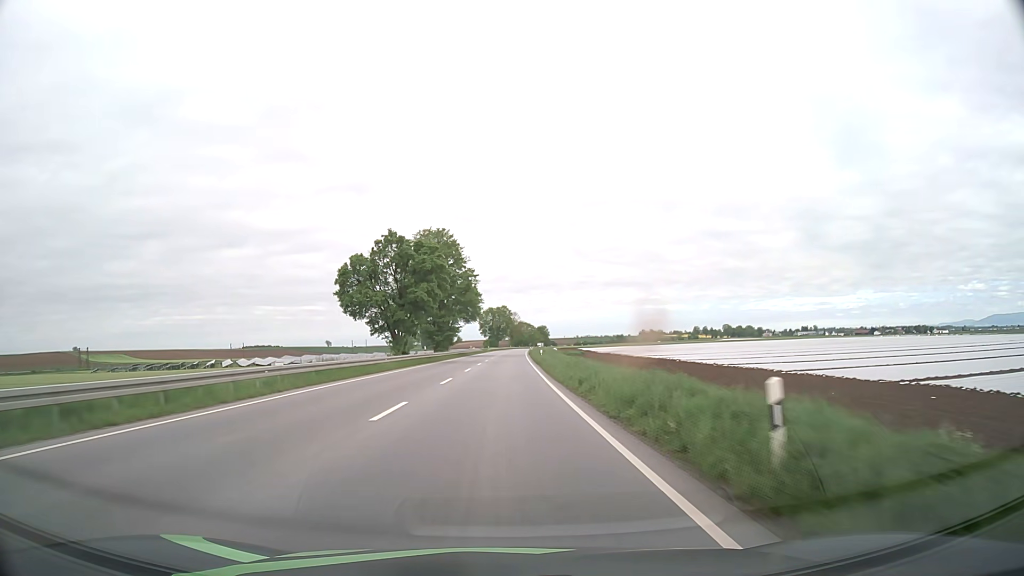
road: primary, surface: asphalt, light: Day
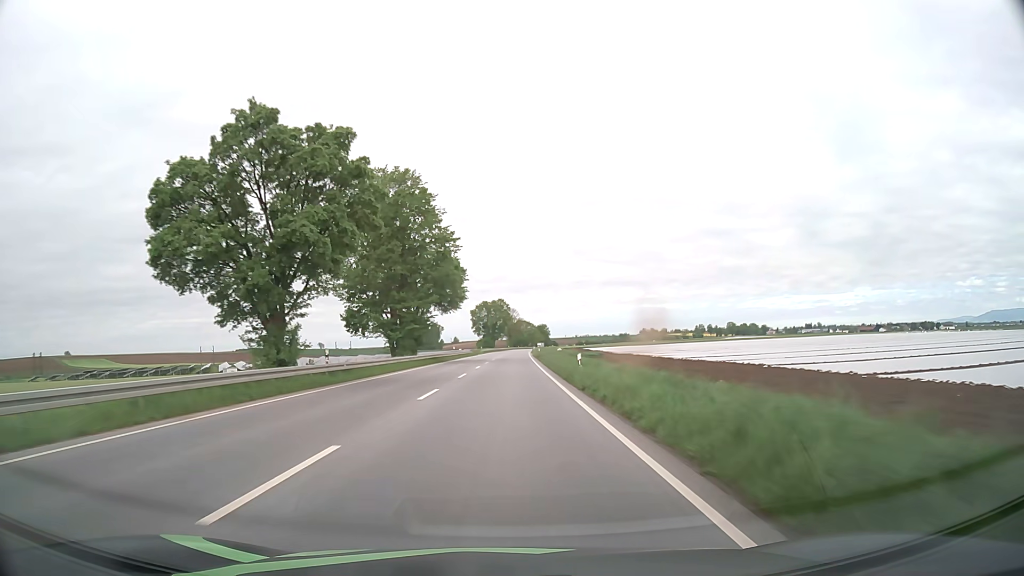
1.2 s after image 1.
(0.0, +31.3) m; 0°
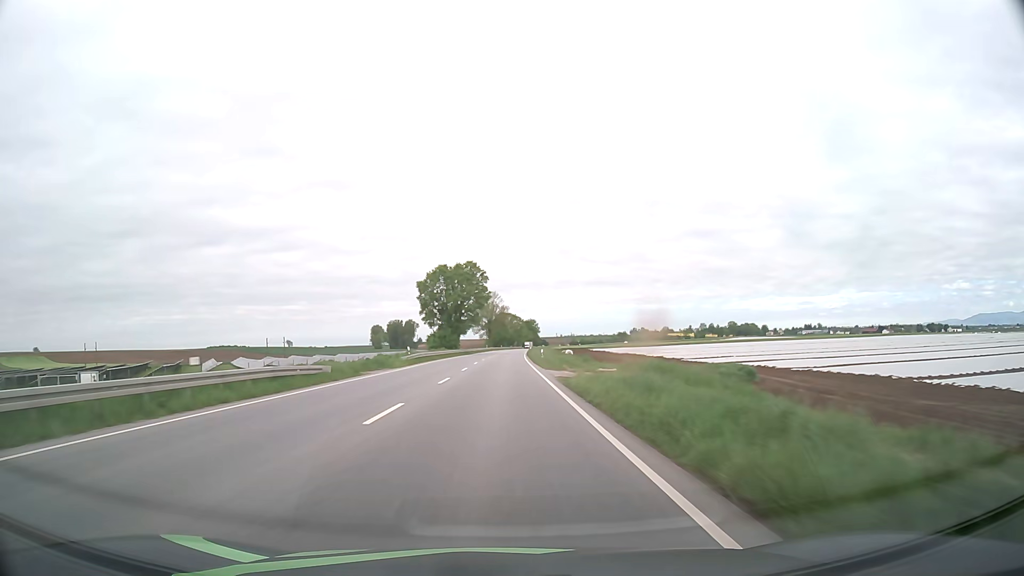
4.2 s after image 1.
(+1.2, +77.8) m; +2°
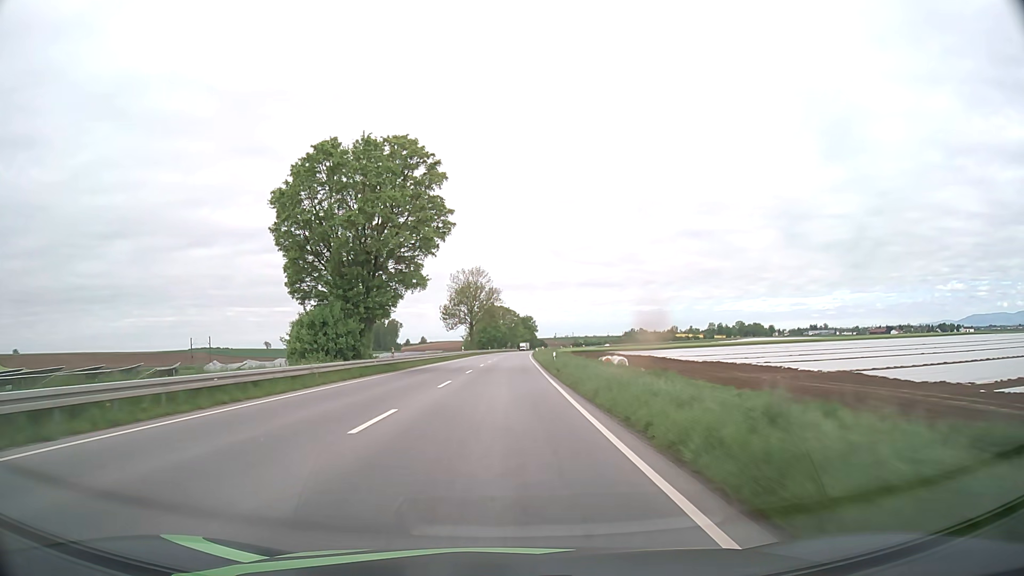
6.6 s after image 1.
(+0.2, +61.4) m; +1°
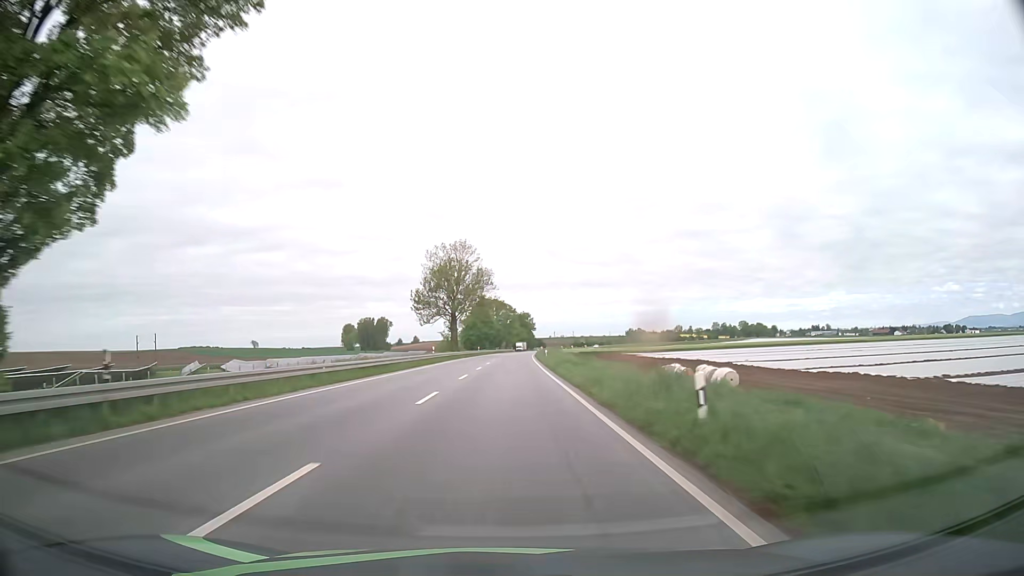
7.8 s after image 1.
(+0.1, +30.7) m; 0°
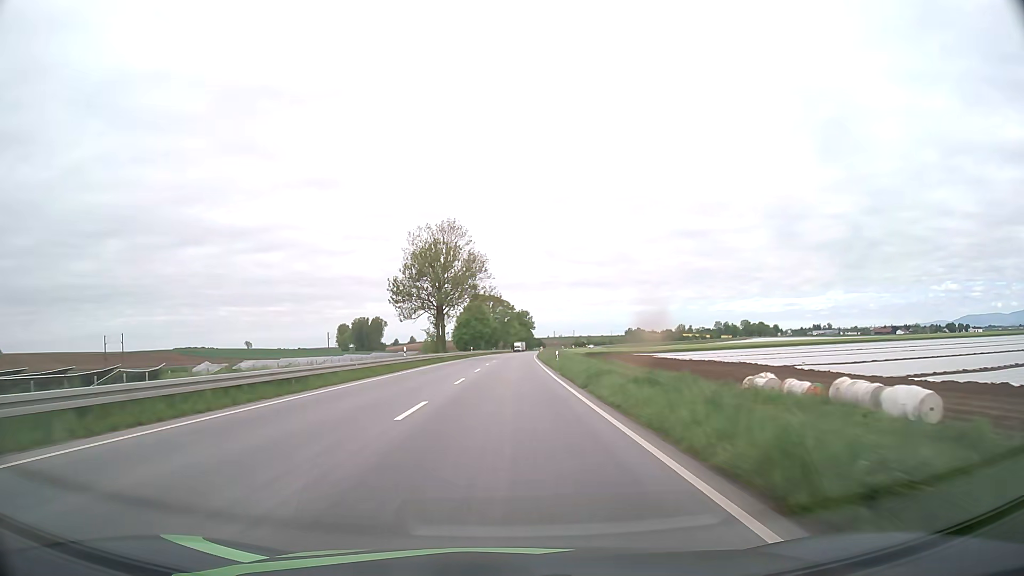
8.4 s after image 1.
(0.0, +15.4) m; 0°
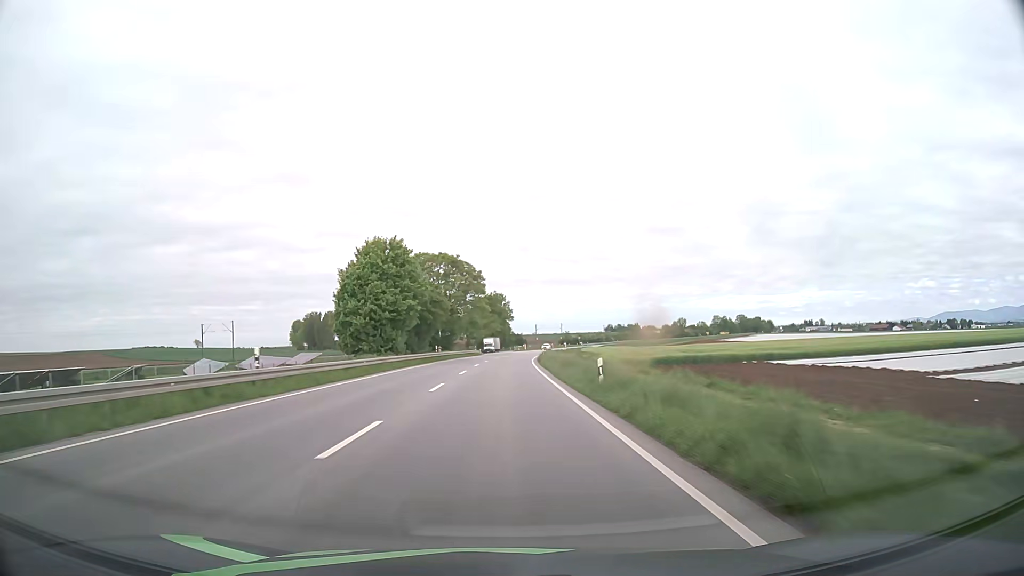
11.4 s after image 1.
(+1.4, +76.8) m; +2°
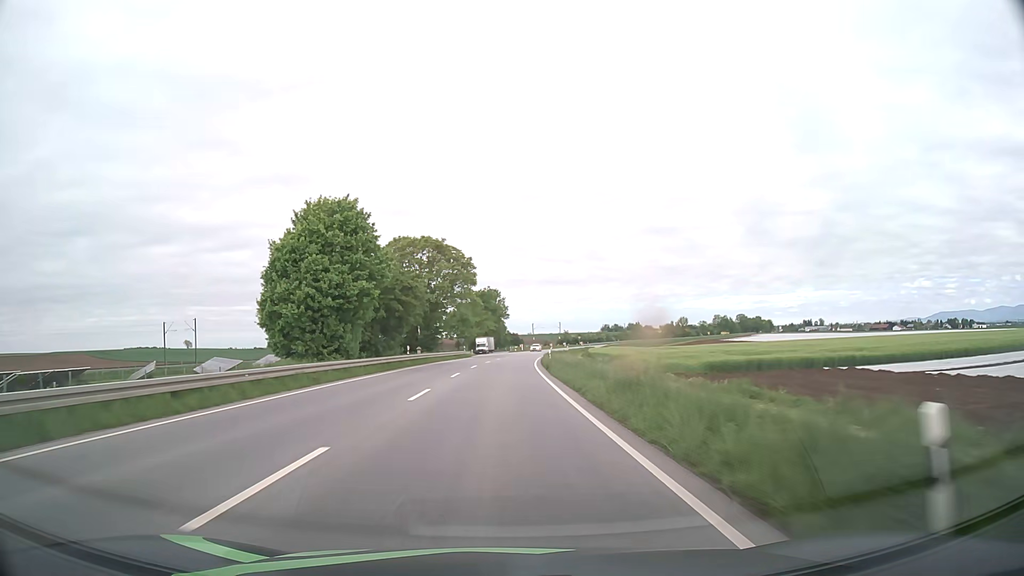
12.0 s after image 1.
(0.0, +15.3) m; 0°
(0, +10) (0, +20) (0, +30) (0, +40) (+1, +50) (+1, +60) (+1, +70) (+2, +80) (+3, +90) (+4, +100) m
